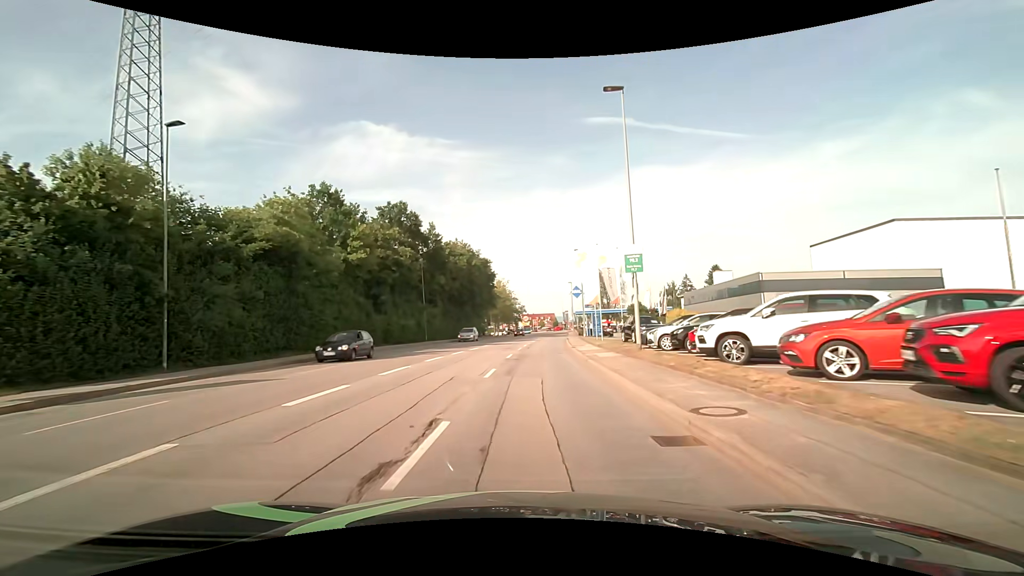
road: tertiary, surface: asphalt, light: Day
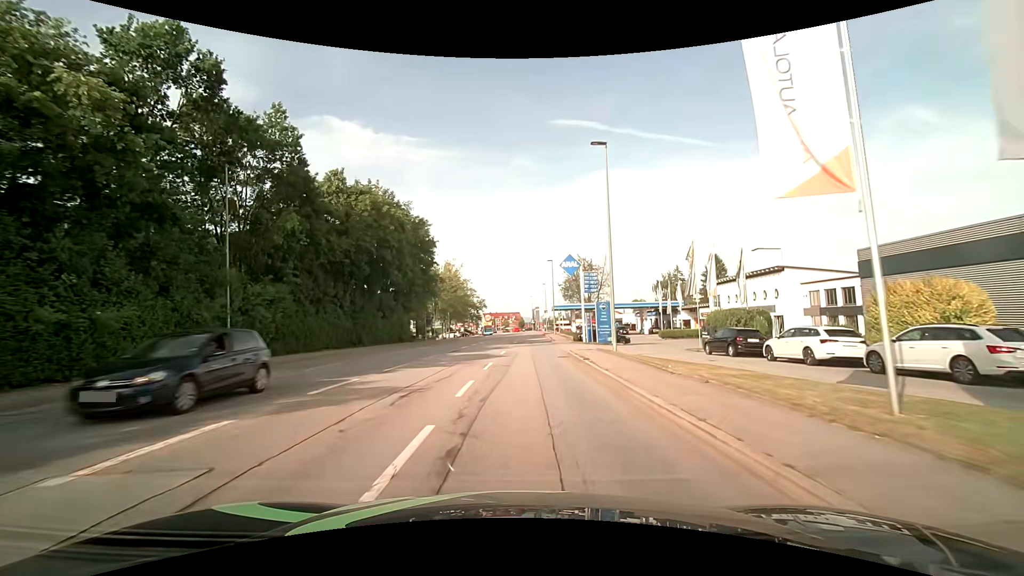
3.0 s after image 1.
(+1.2, +34.3) m; +4°
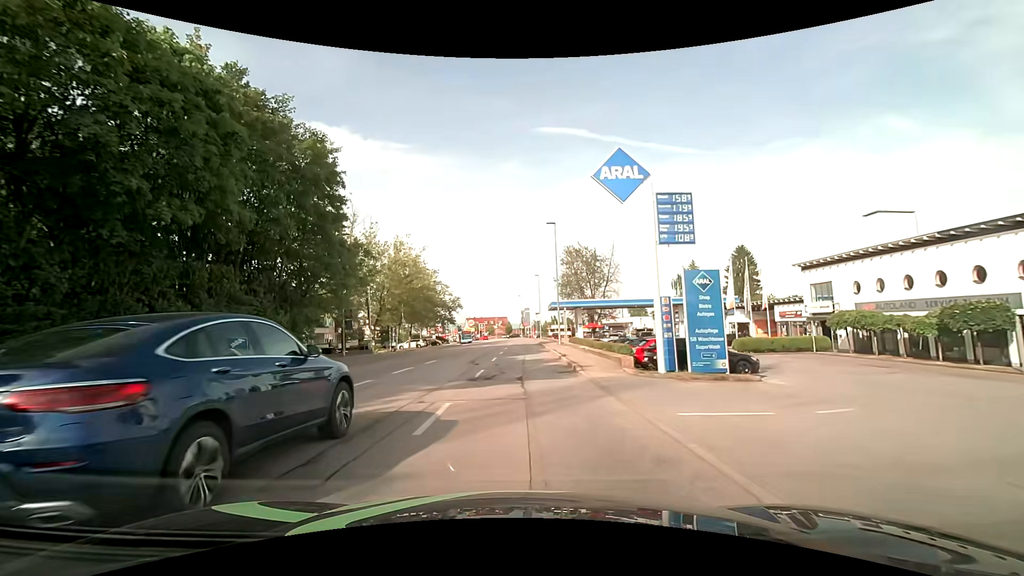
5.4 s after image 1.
(+0.7, +27.5) m; +1°
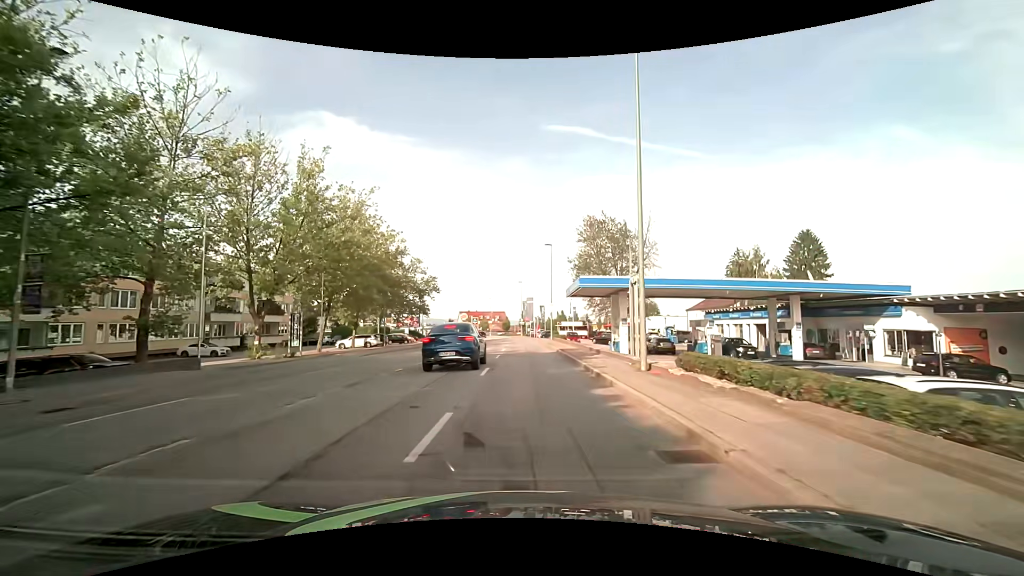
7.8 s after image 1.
(0.0, +27.2) m; 0°
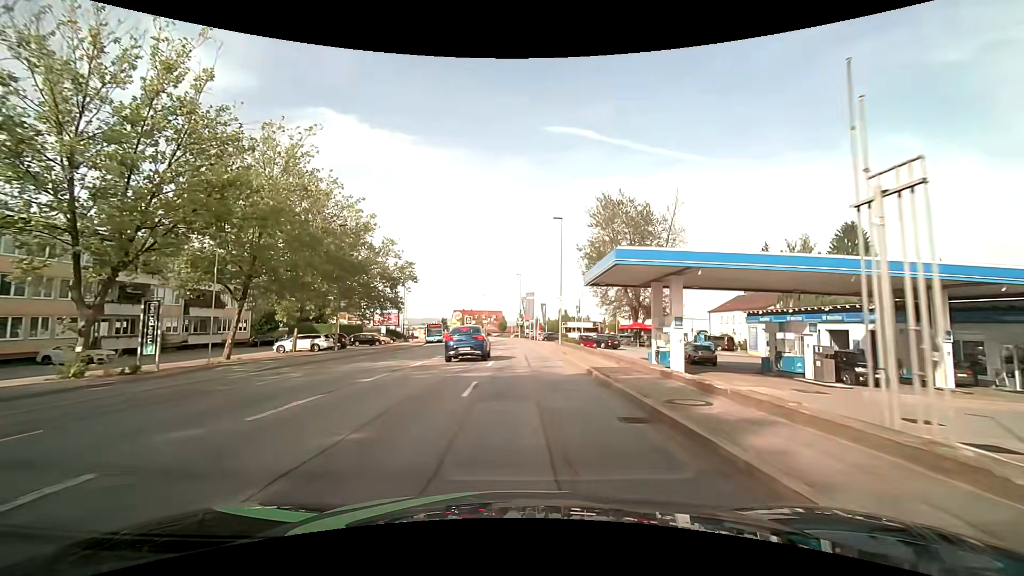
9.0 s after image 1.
(+0.1, +13.5) m; 0°
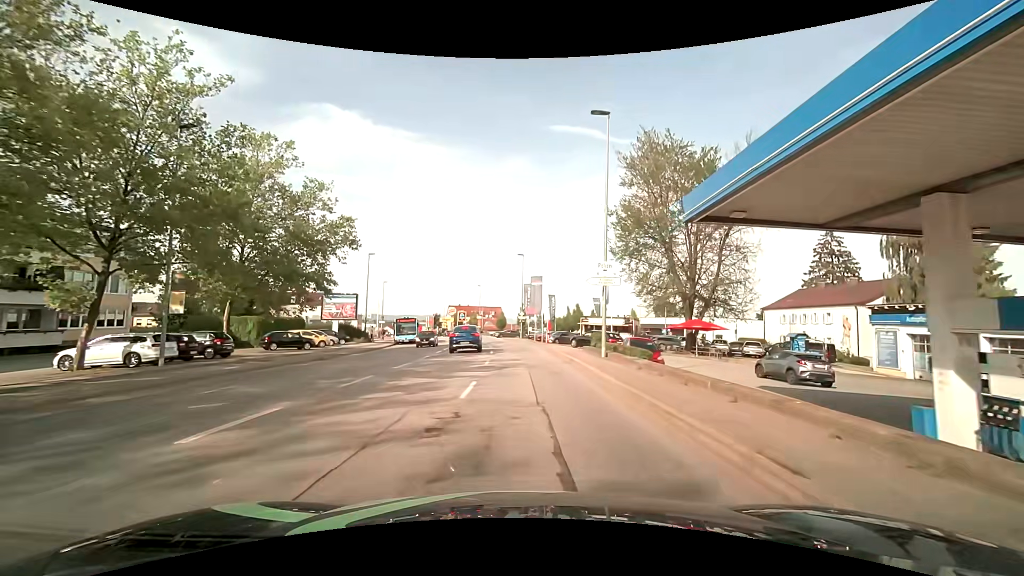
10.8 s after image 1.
(0.0, +19.7) m; 0°
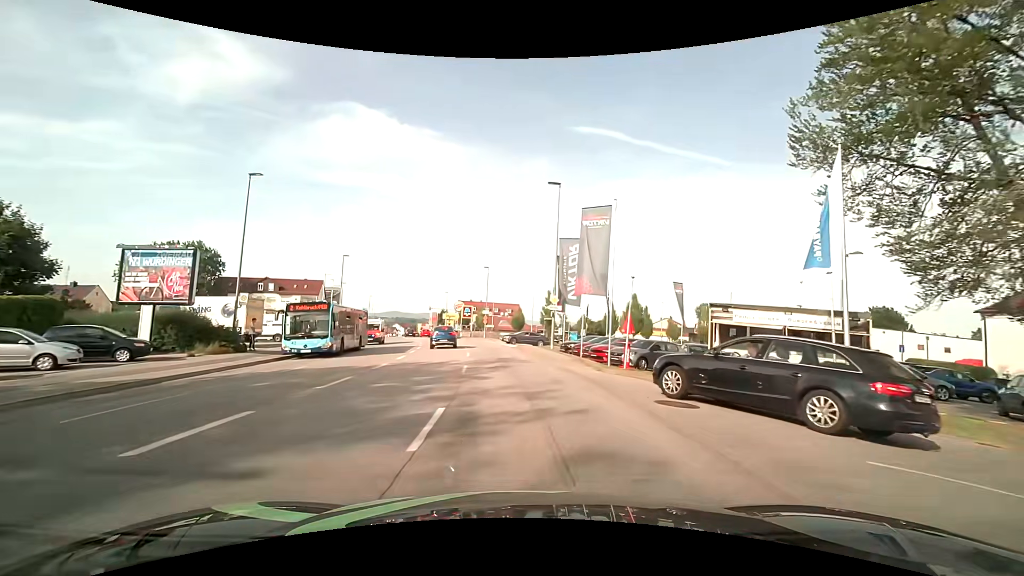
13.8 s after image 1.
(-0.4, +29.8) m; -2°
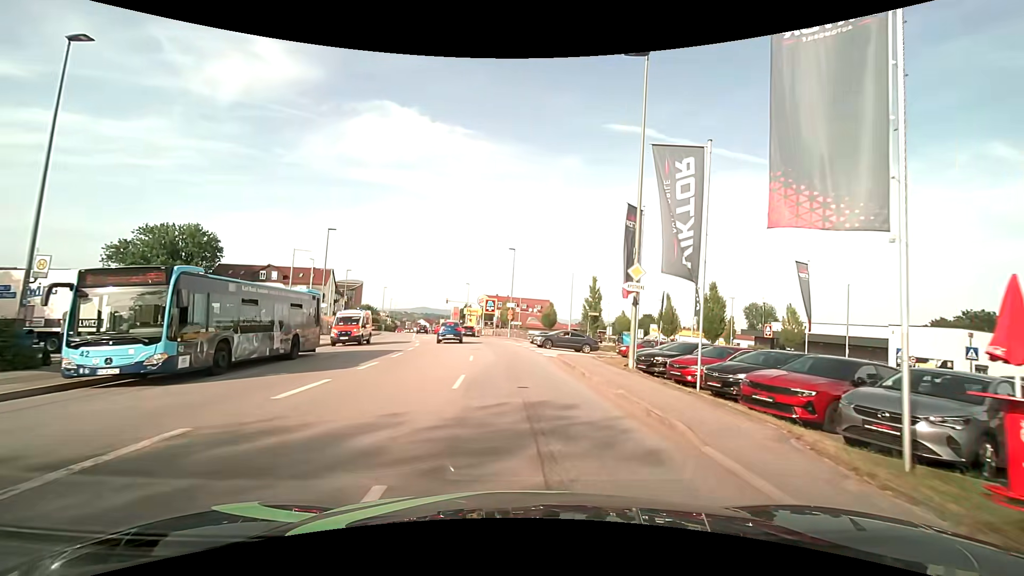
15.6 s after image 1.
(-0.4, +14.1) m; -4°
(0, +10) (-1, +20) (-1, +30) (-2, +40) (-3, +50) (-5, +60) (-7, +70) (-9, +79) (-10, +89) (-12, +99) m
